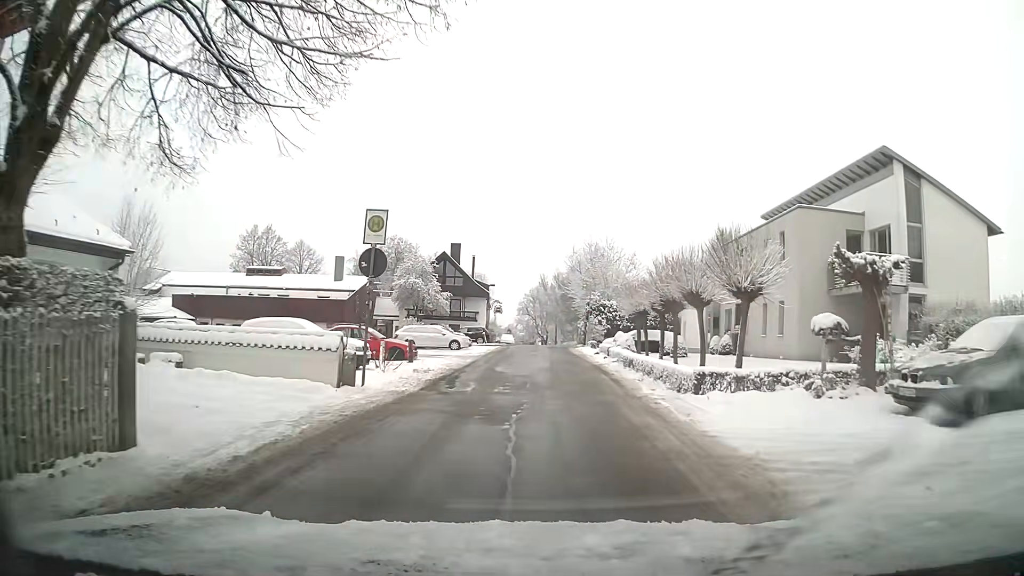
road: residential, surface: asphalt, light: Day
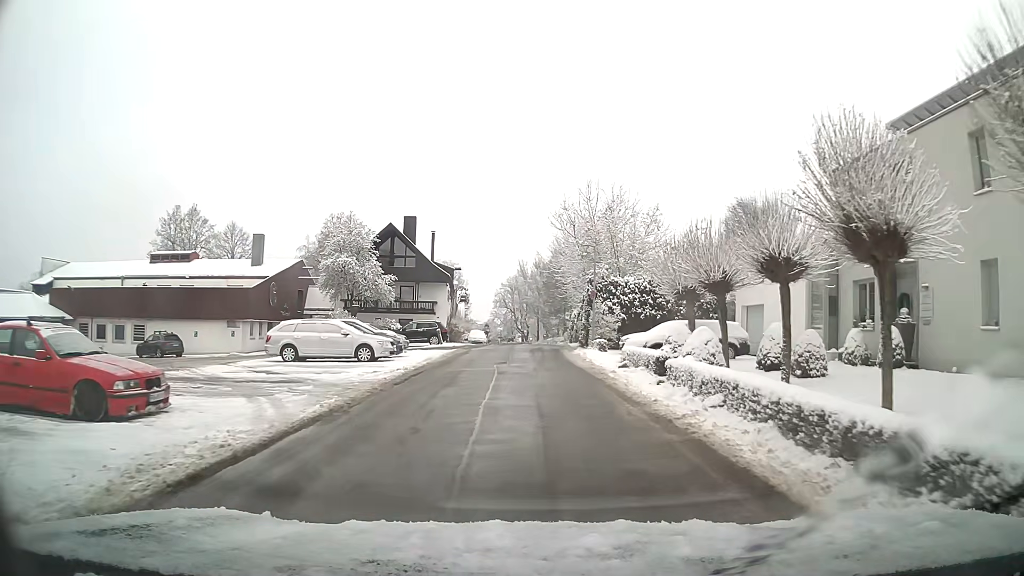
(+0.4, +18.2) m; +2°
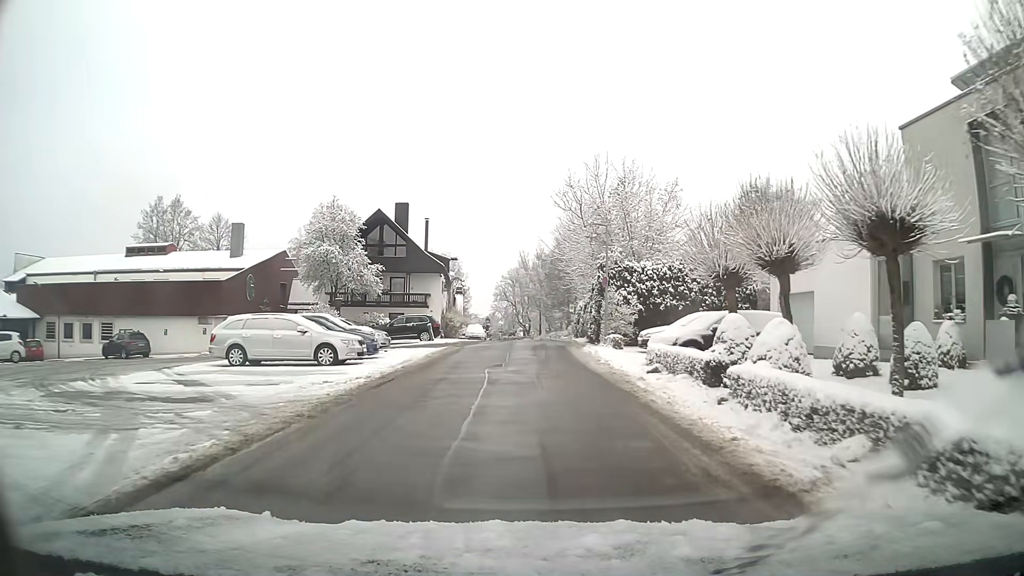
(0.0, +4.7) m; 0°
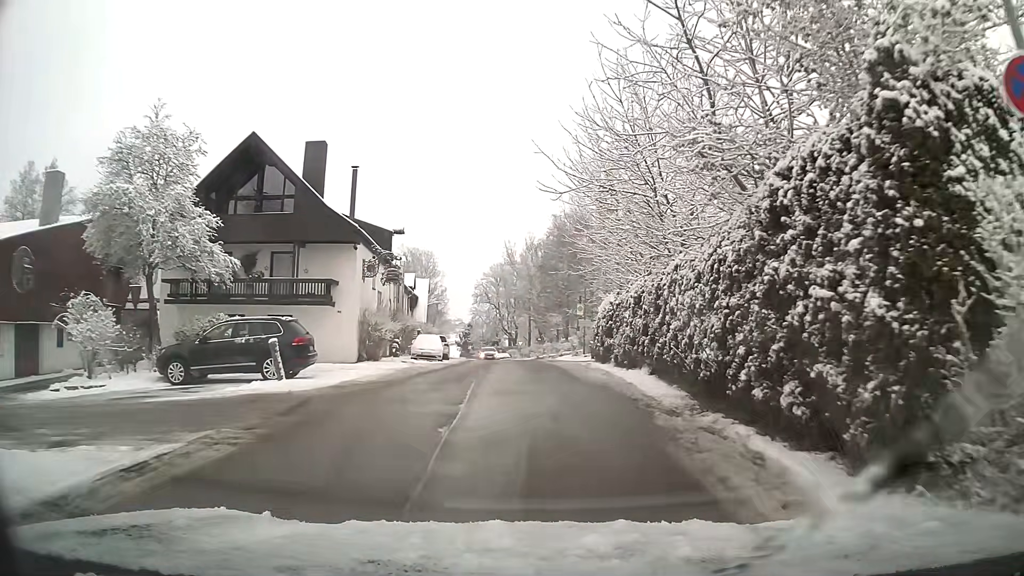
(-0.1, +23.7) m; +1°
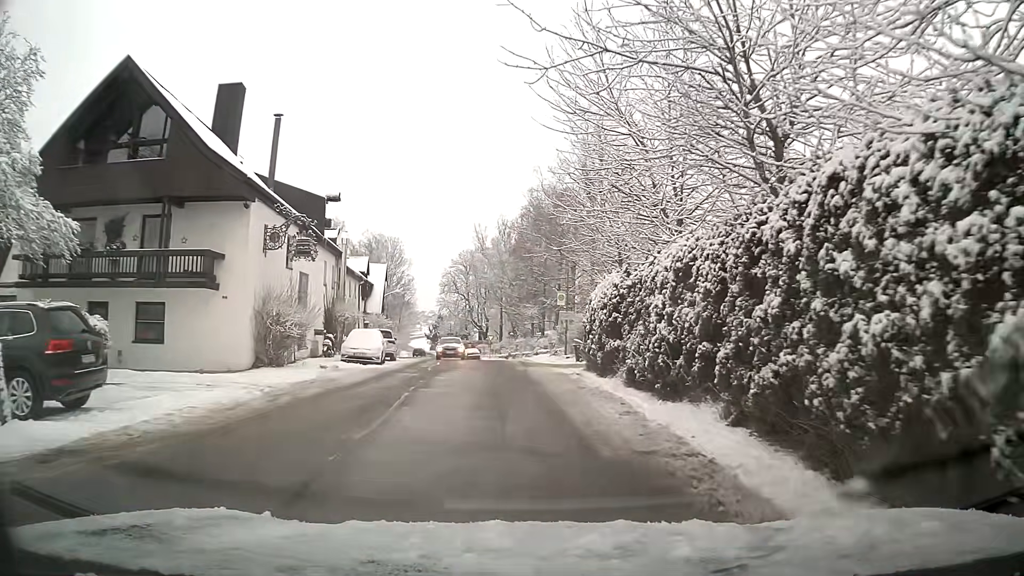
(+0.2, +9.1) m; +2°
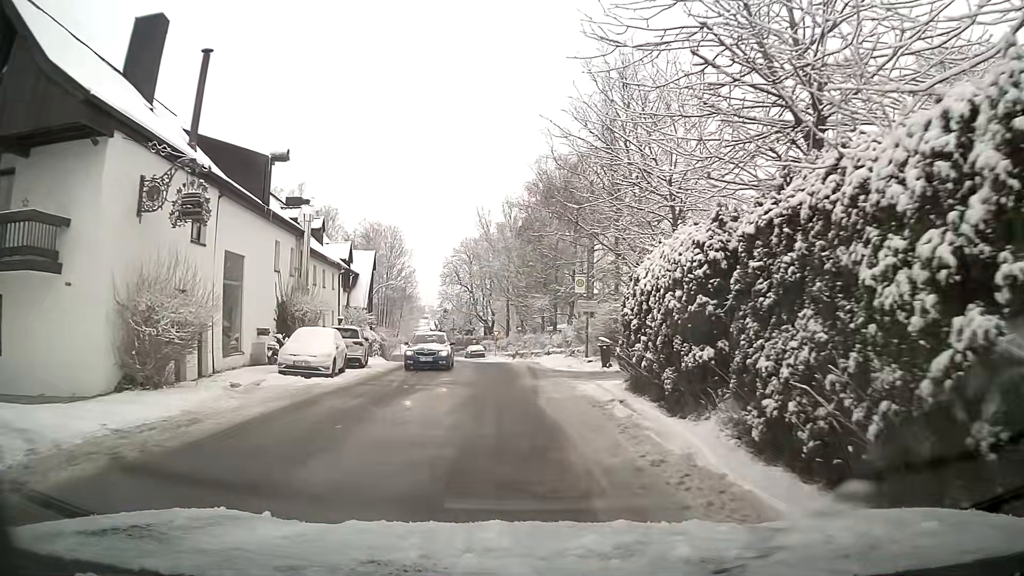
(0.0, +8.3) m; -1°
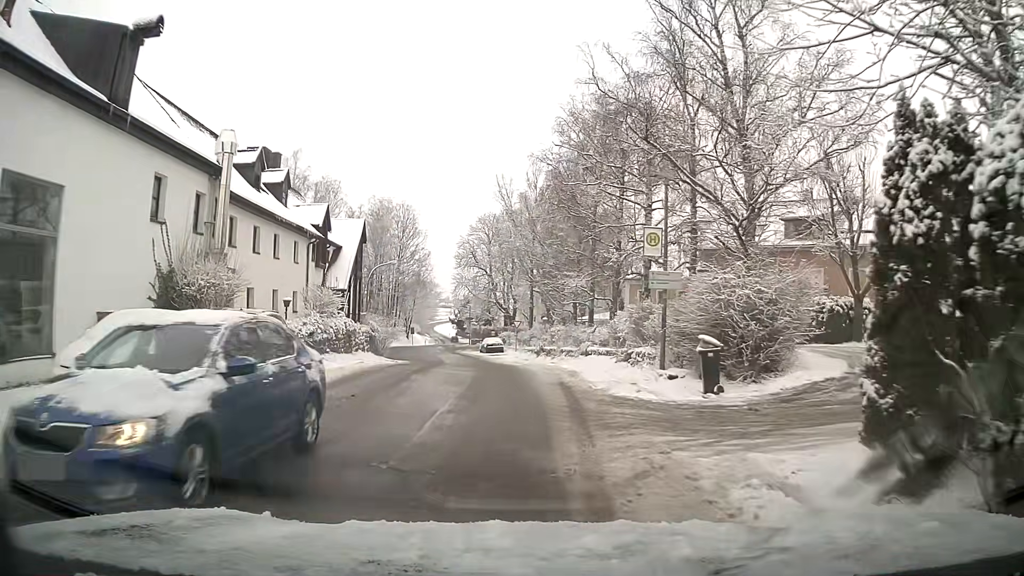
(-0.2, +11.8) m; -2°
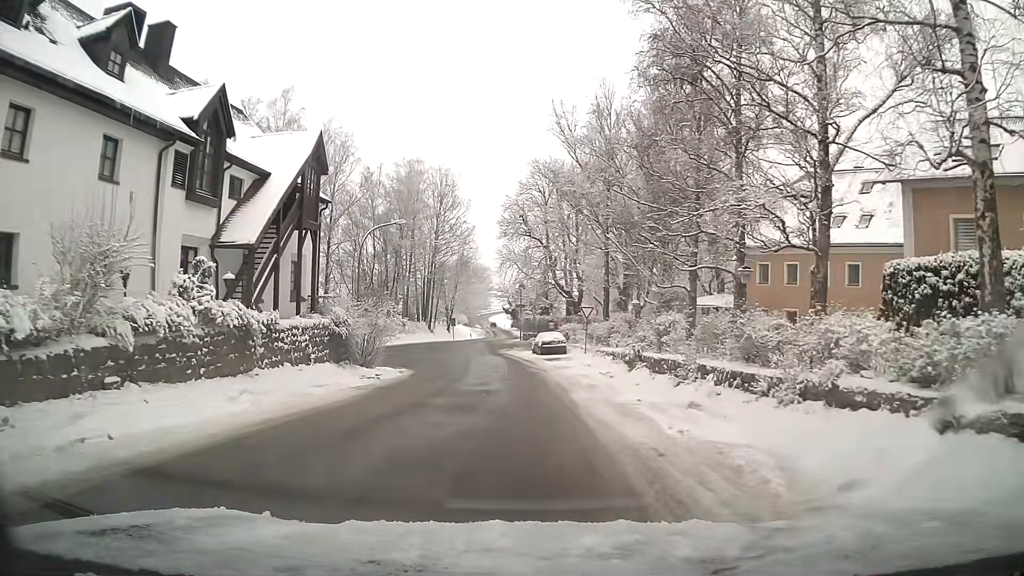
(-1.0, +20.2) m; -5°
(0, +10) (0, +20) (-1, +30) (-2, +40) (-4, +50) (-5, +60) (-5, +70) (-4, +80) (-3, +90) (-3, +100) m
